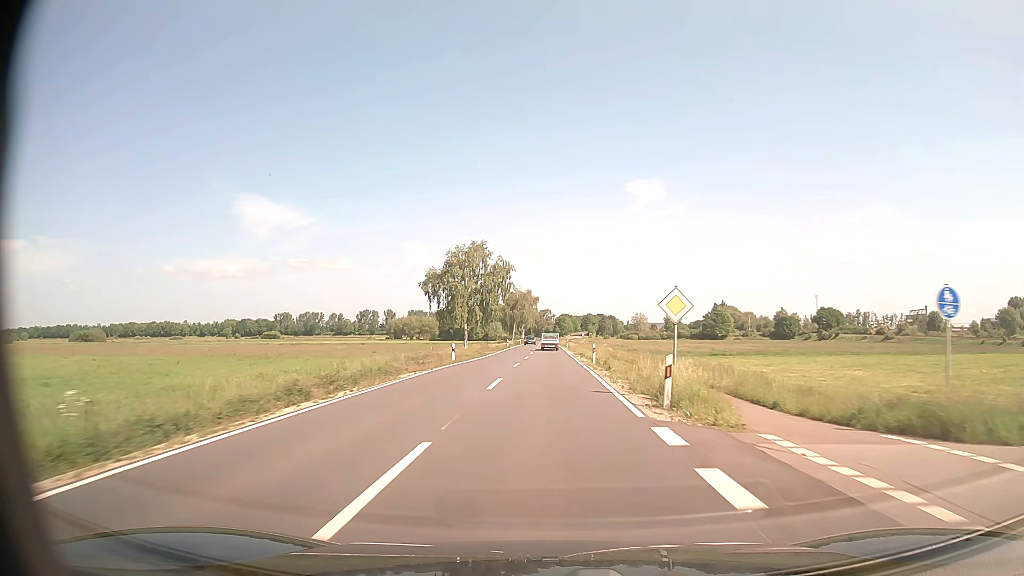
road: secondary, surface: asphalt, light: Day
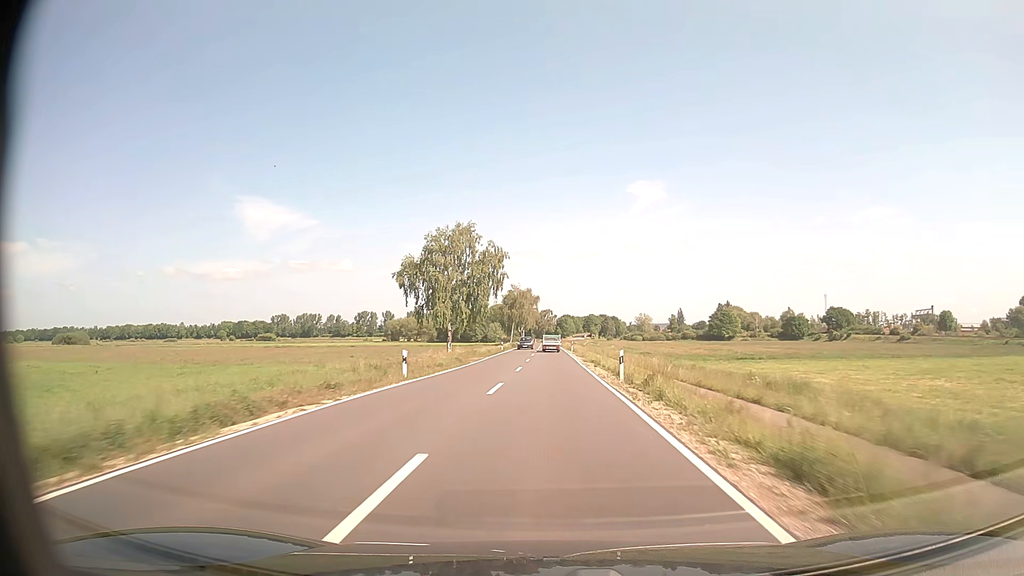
(0.0, +12.9) m; 0°
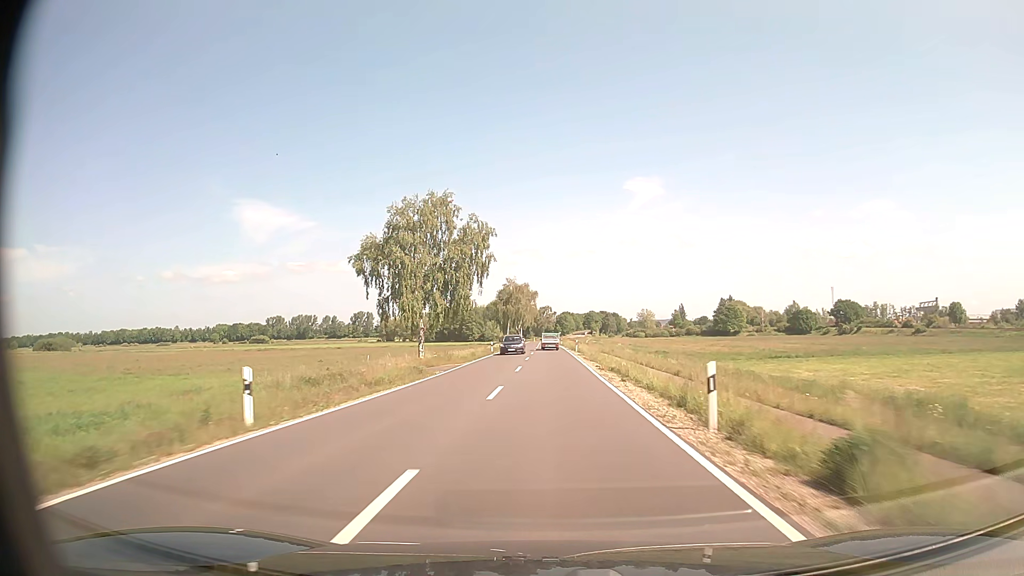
(0.0, +12.9) m; 0°
(0, +10) (0, +20) (0, +30) (0, +40) (0, +50) (0, +60) (0, +70) (0, +80) (0, +90) (0, +100) m
